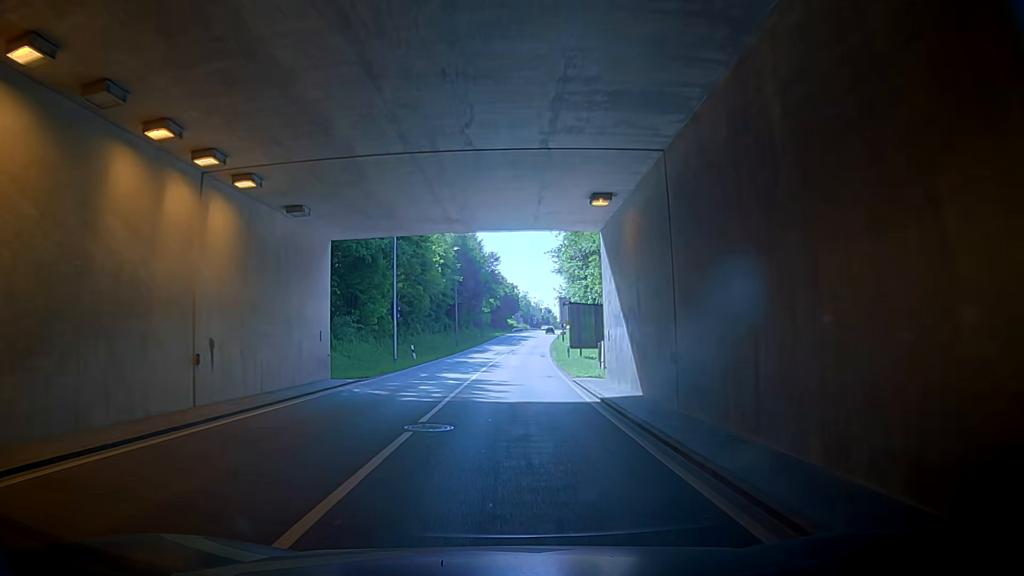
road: secondary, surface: asphalt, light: Day
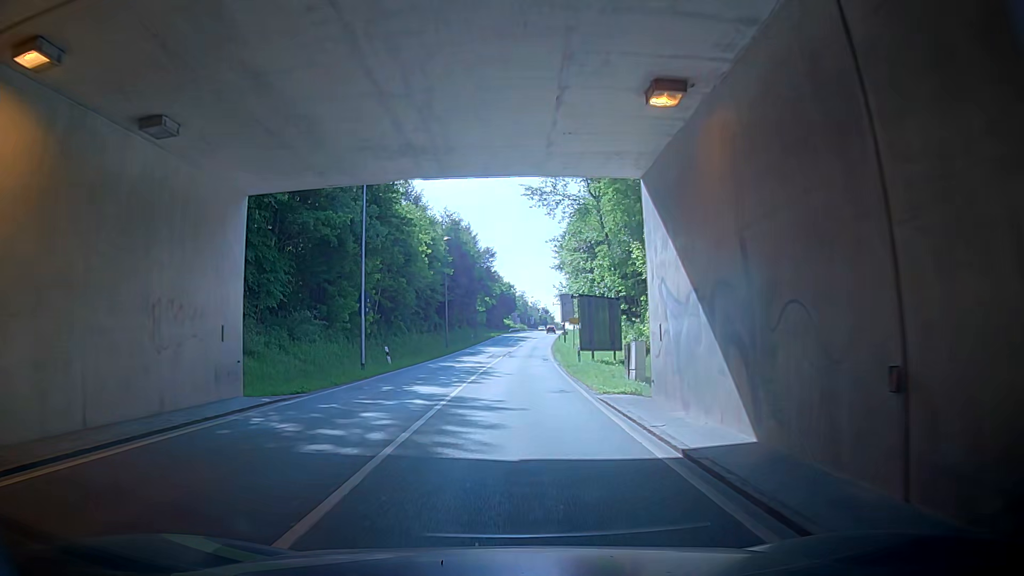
(+0.2, +7.5) m; +3°
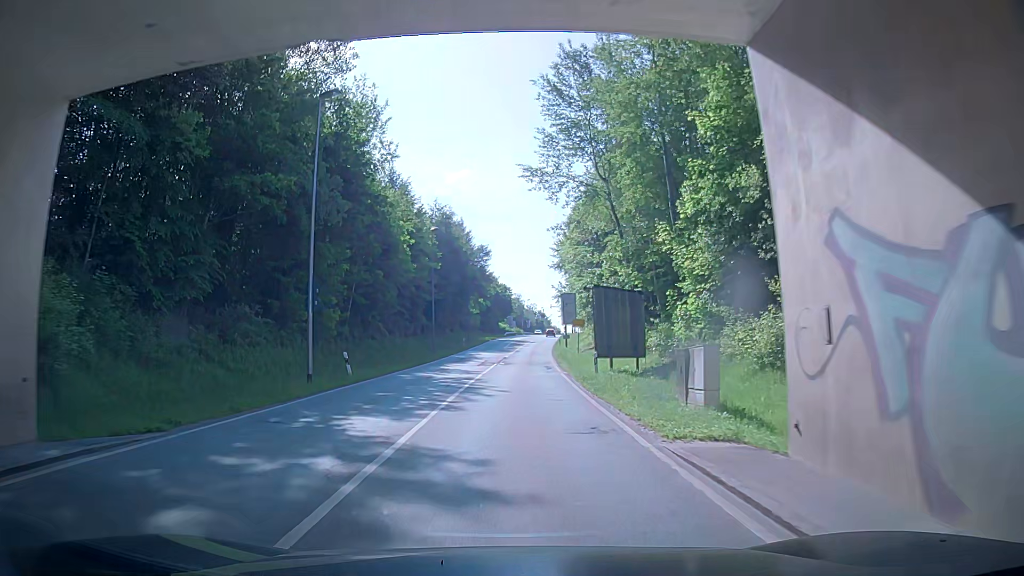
(+0.1, +7.5) m; +2°
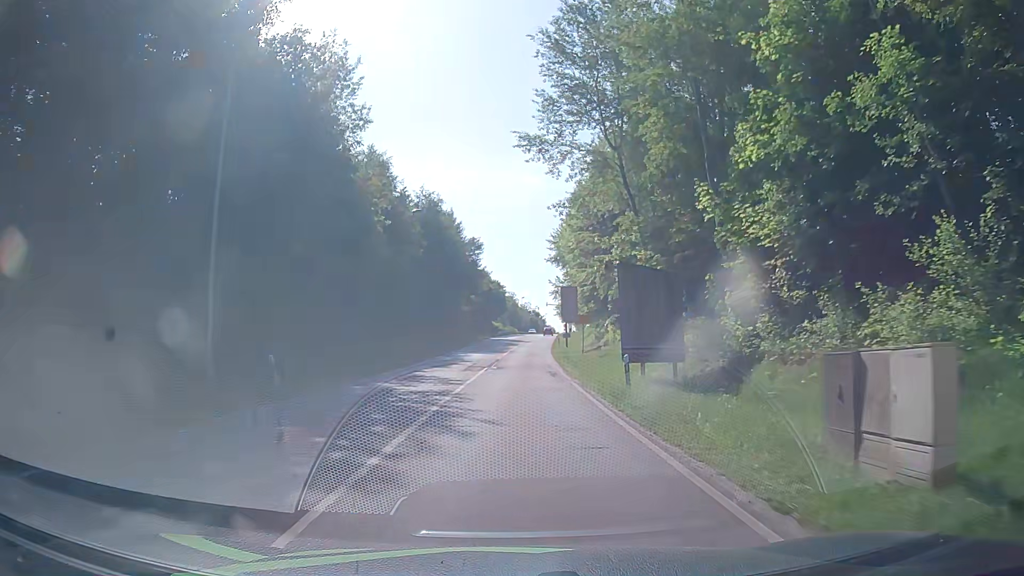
(-0.1, +7.5) m; -2°
